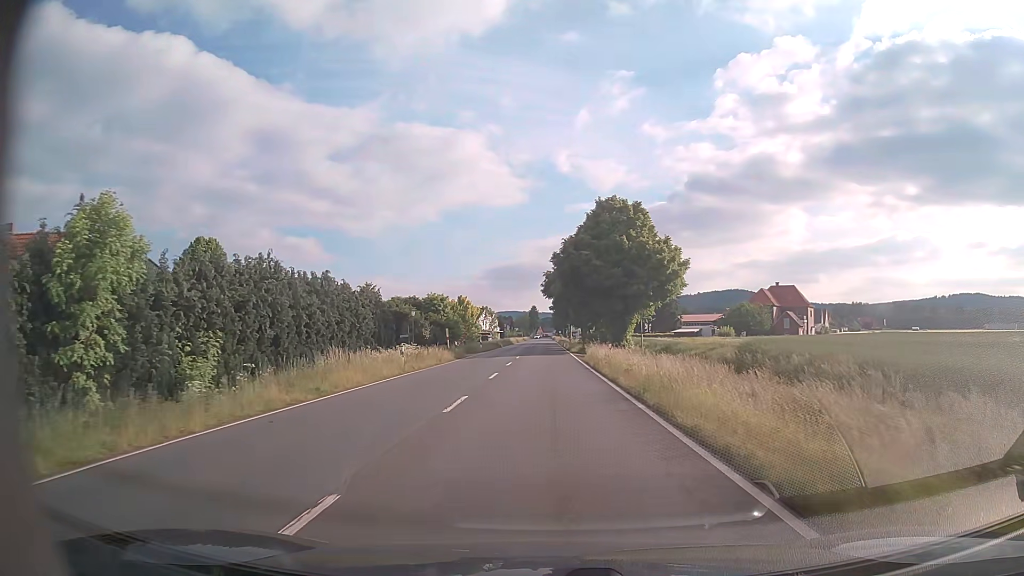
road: primary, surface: asphalt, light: Day
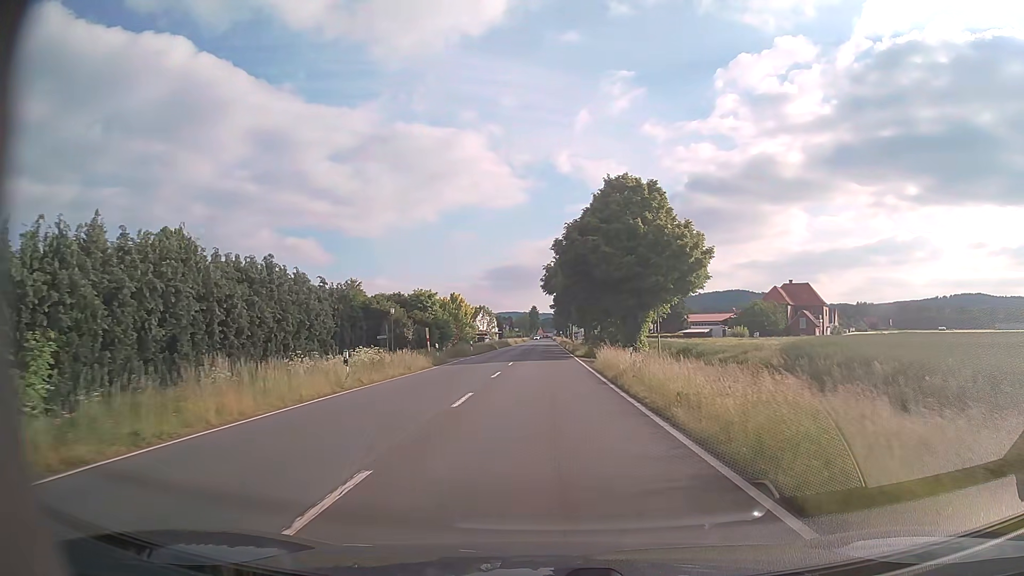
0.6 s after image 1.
(0.0, +8.1) m; 0°
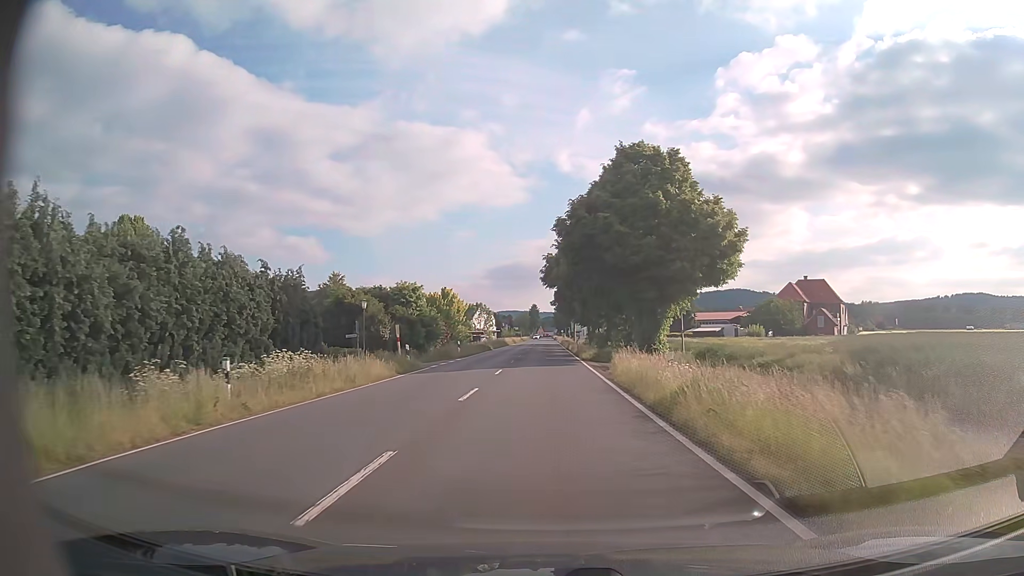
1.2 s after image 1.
(0.0, +8.1) m; 0°
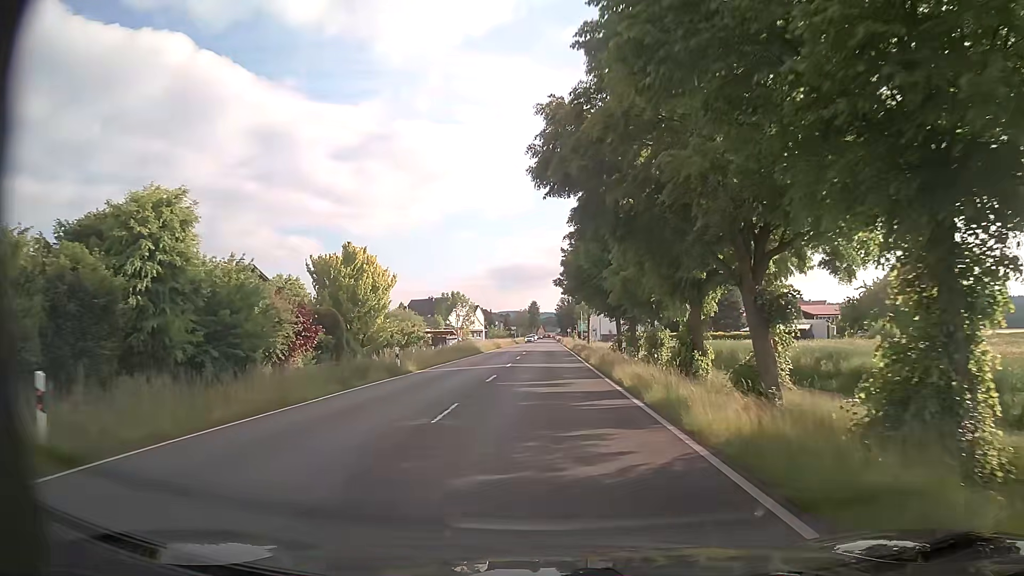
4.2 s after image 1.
(-0.1, +40.4) m; 0°
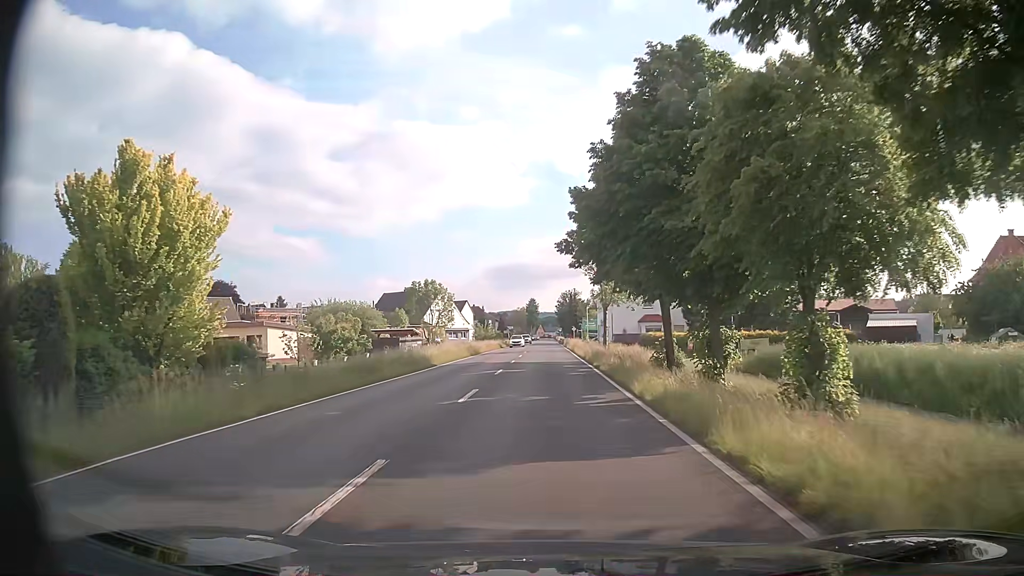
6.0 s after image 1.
(0.0, +24.2) m; 0°
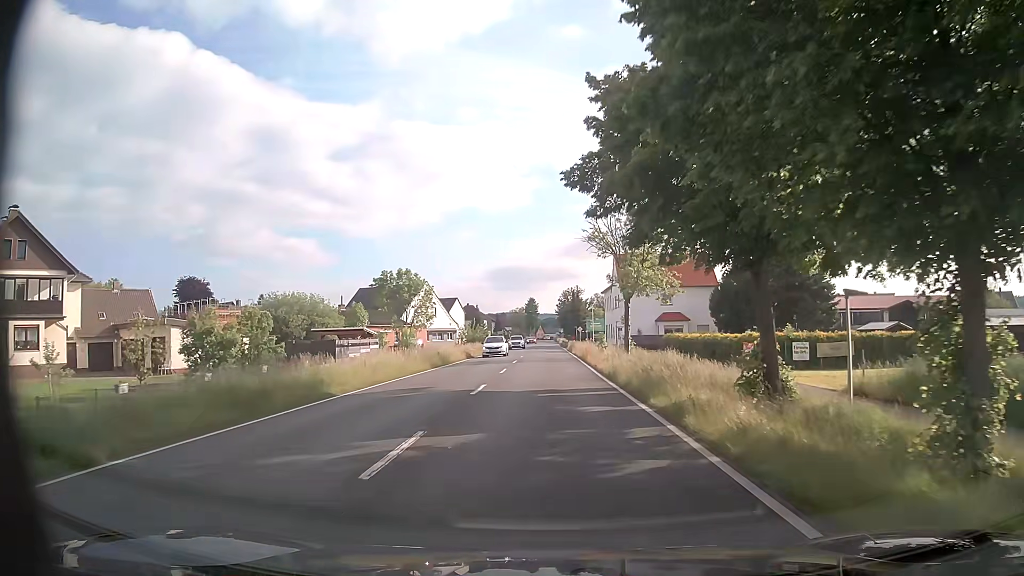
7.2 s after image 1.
(+0.1, +16.1) m; +1°
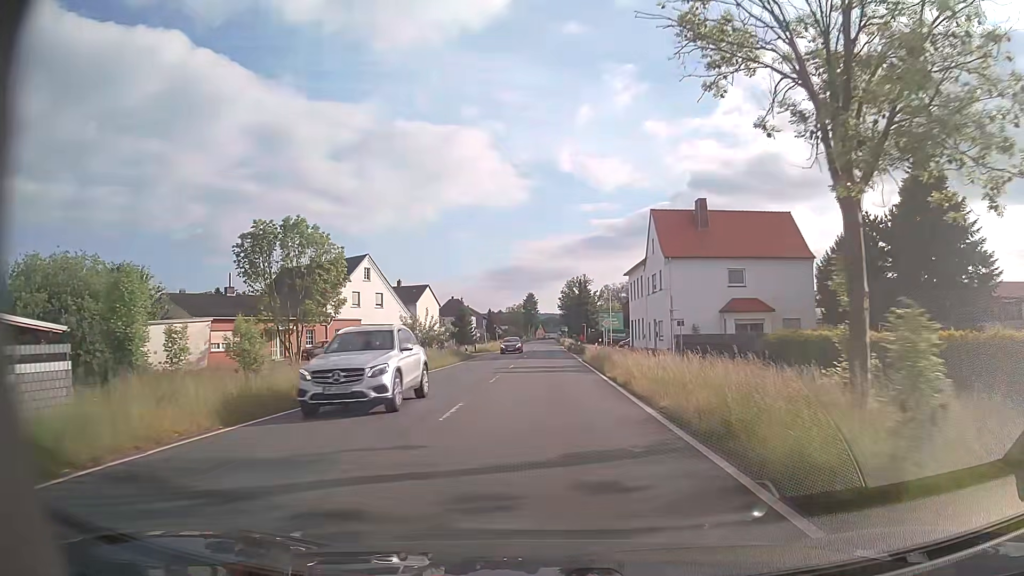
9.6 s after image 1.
(-0.2, +32.2) m; 0°
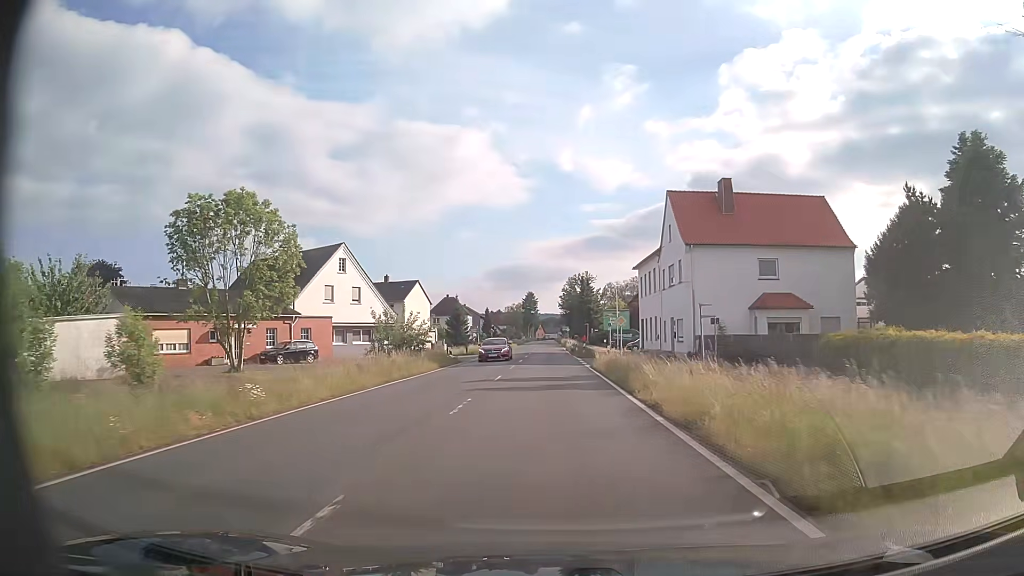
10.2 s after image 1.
(0.0, +8.1) m; -1°
(0, +10) (0, +20) (0, +30) (0, +40) (0, +50) (+1, +60) (+1, +70) (+1, +80) (+1, +90) (+1, +100) m
